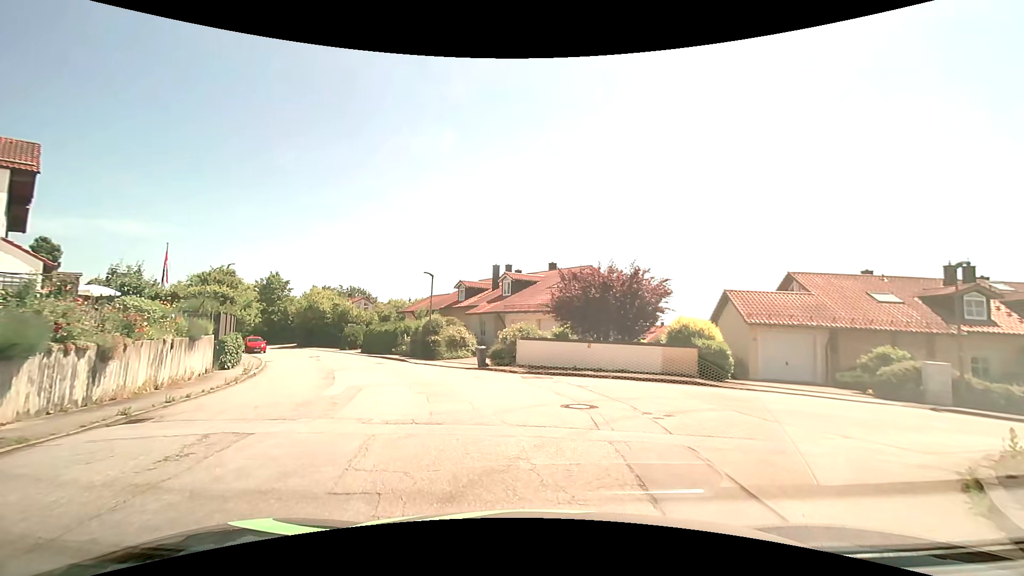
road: residential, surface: asphalt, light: Day
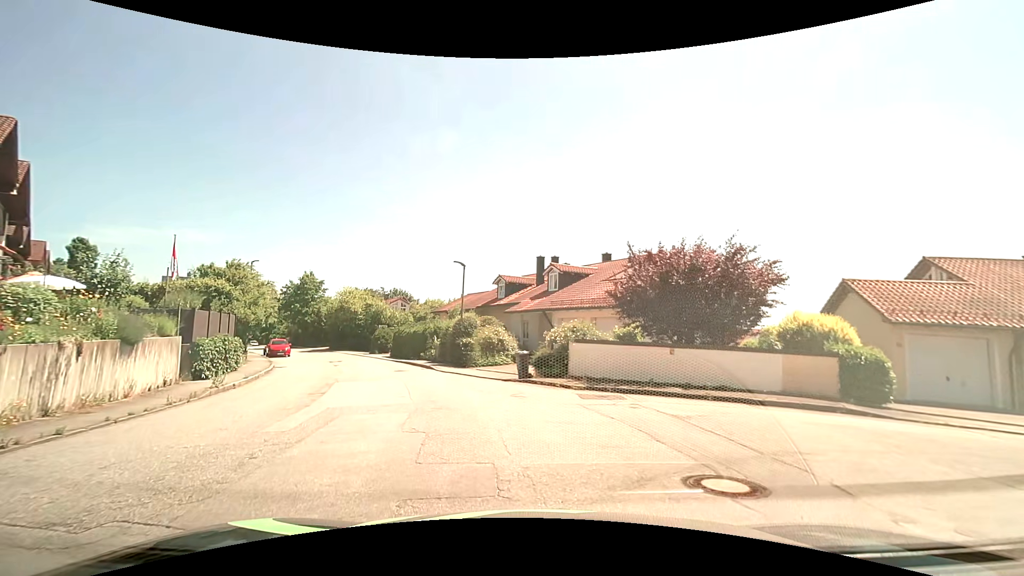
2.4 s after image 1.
(-0.2, +5.4) m; -4°
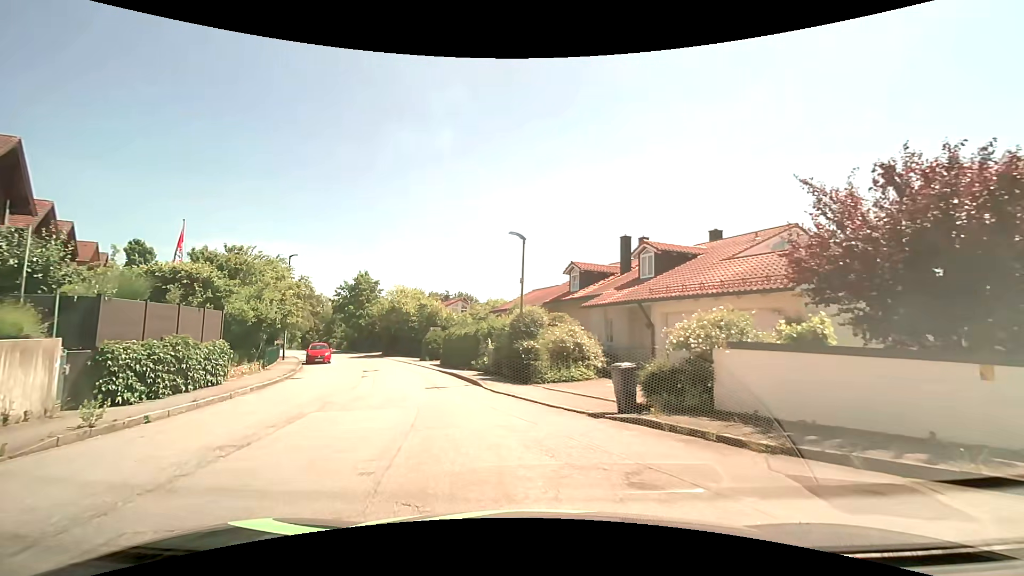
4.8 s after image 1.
(-0.5, +7.7) m; -7°
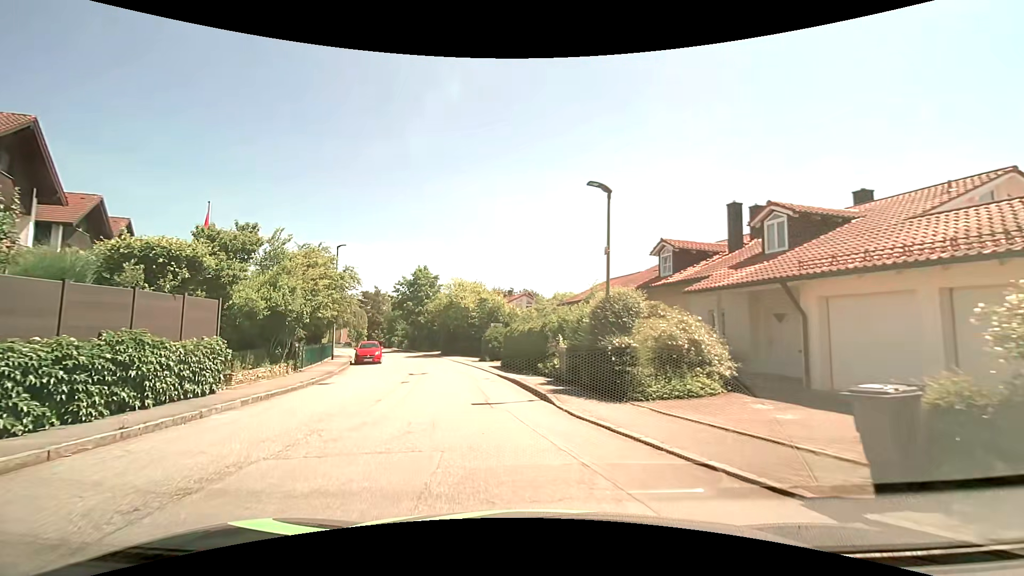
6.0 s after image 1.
(-0.4, +5.2) m; -9°
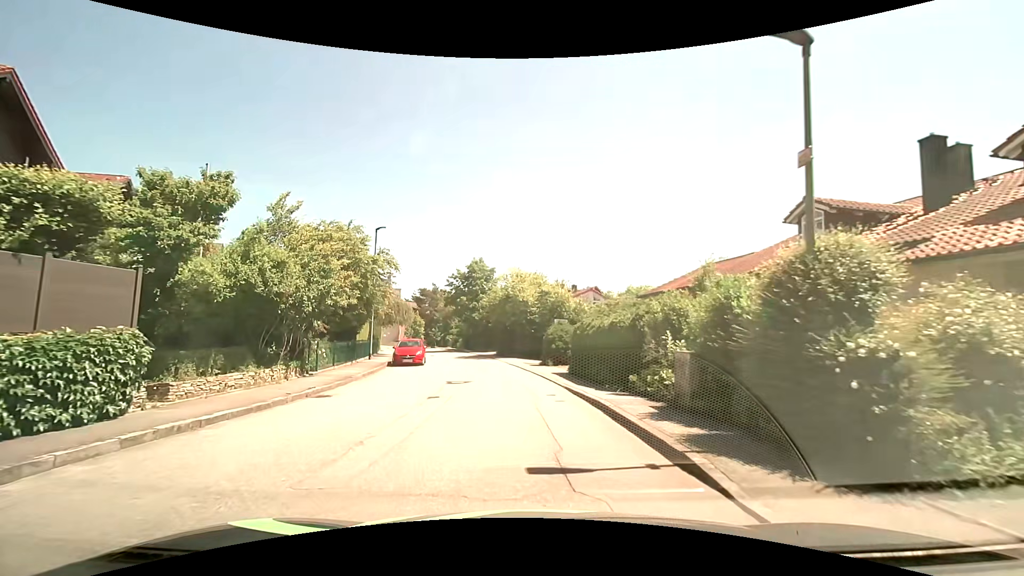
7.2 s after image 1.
(-0.4, +6.1) m; -7°
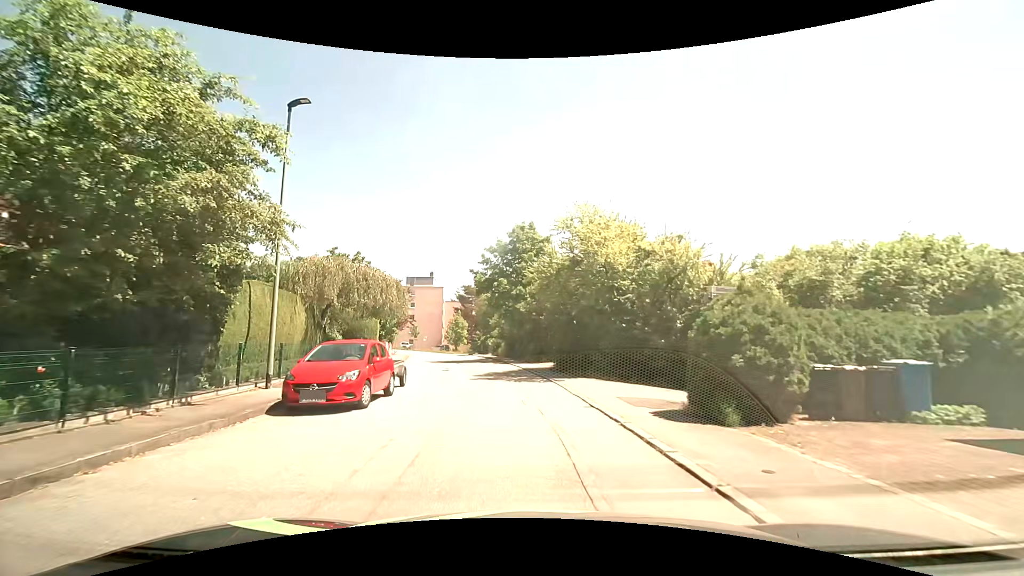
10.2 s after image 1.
(-0.8, +17.6) m; -5°
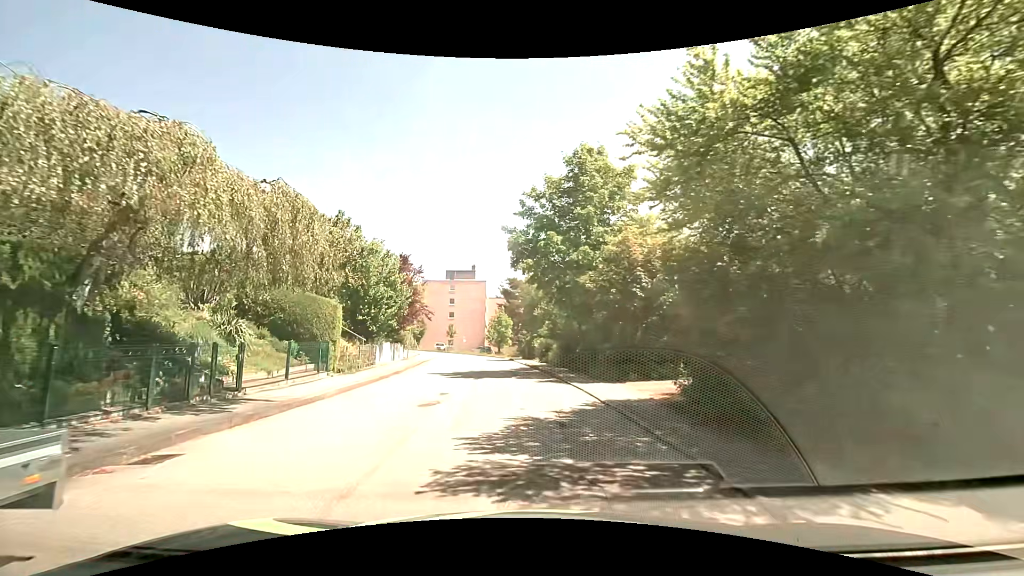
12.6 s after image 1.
(-0.8, +13.9) m; -7°
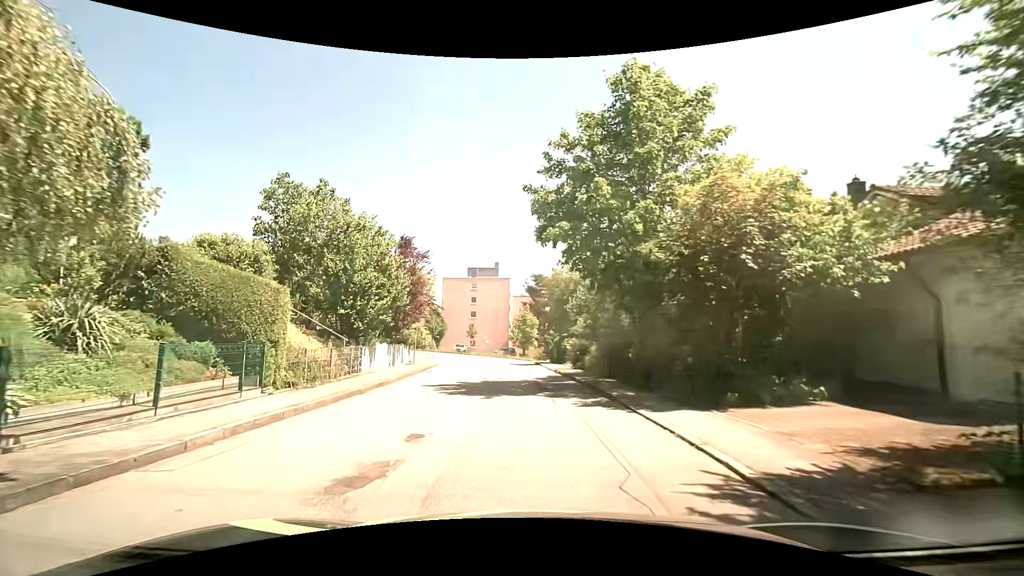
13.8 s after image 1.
(-0.1, +6.1) m; -3°
